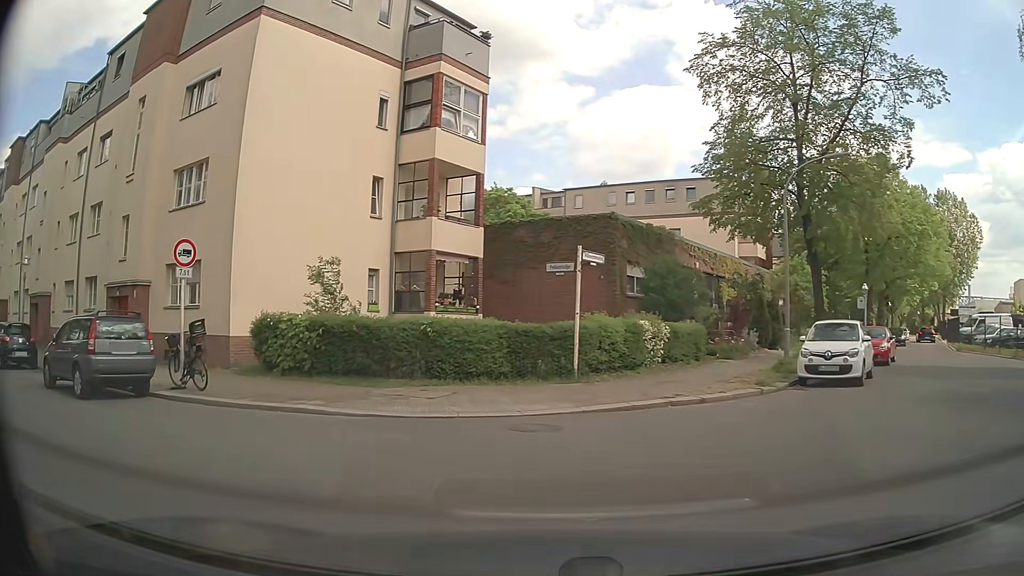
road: residential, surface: asphalt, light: Day
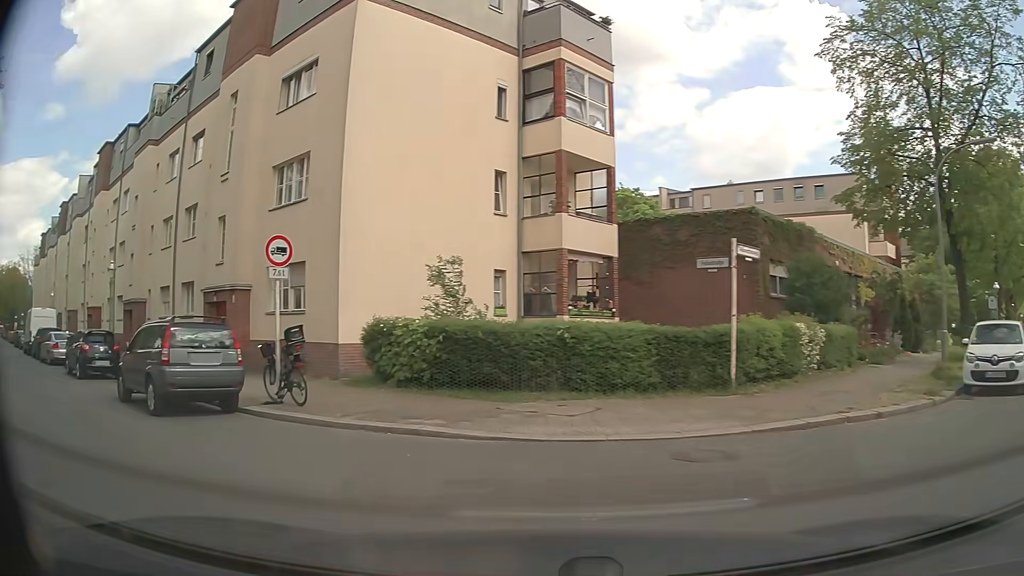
(-0.2, +1.9) m; -11°
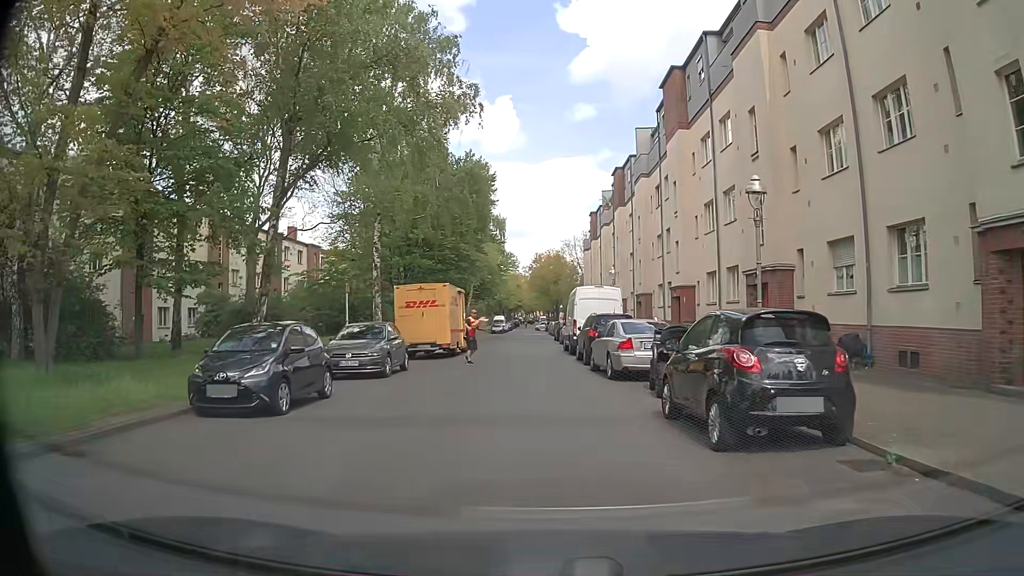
(-8.8, +11.0) m; -50°
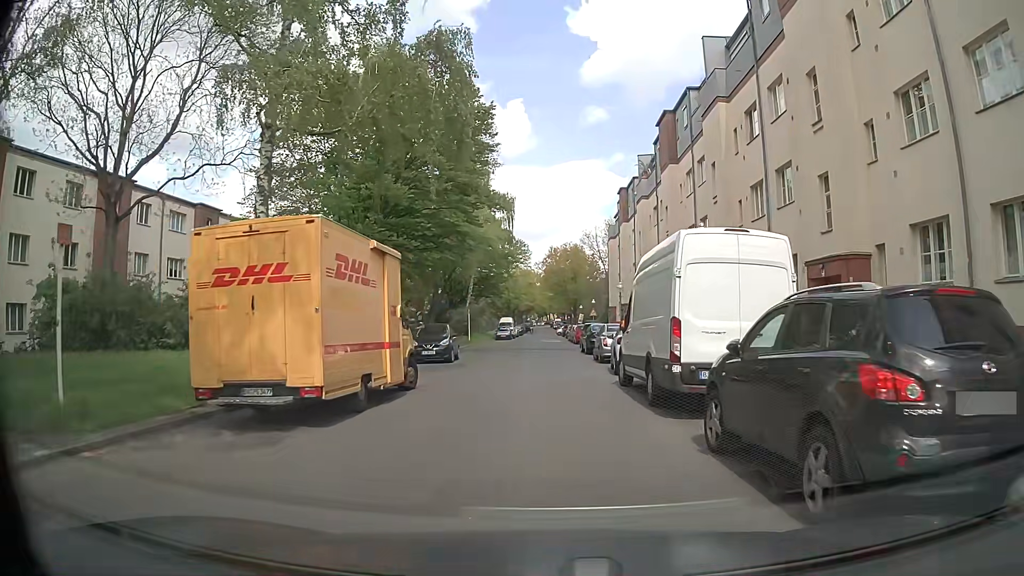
(-0.6, +17.0) m; -1°
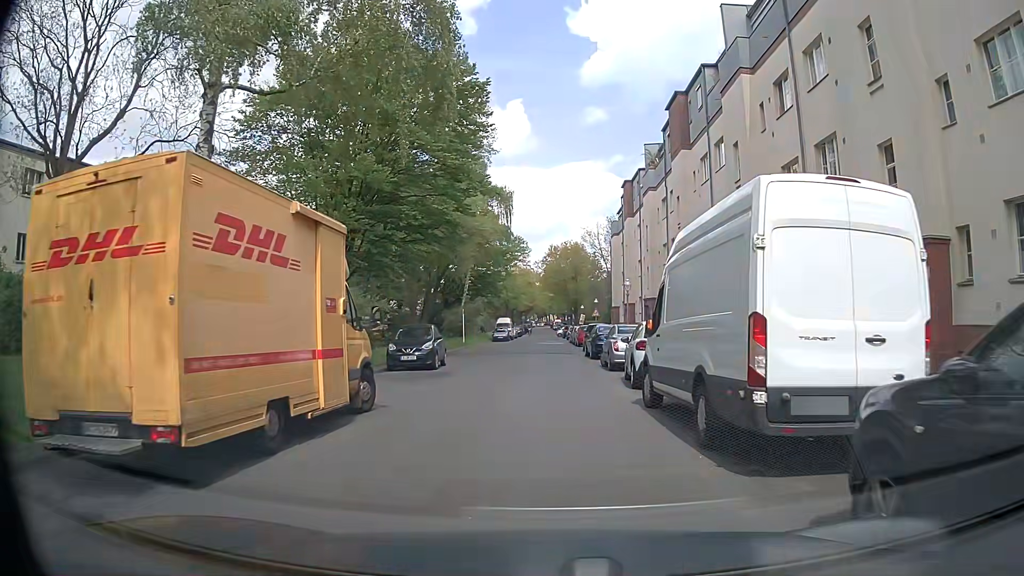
(0.0, +3.8) m; -1°
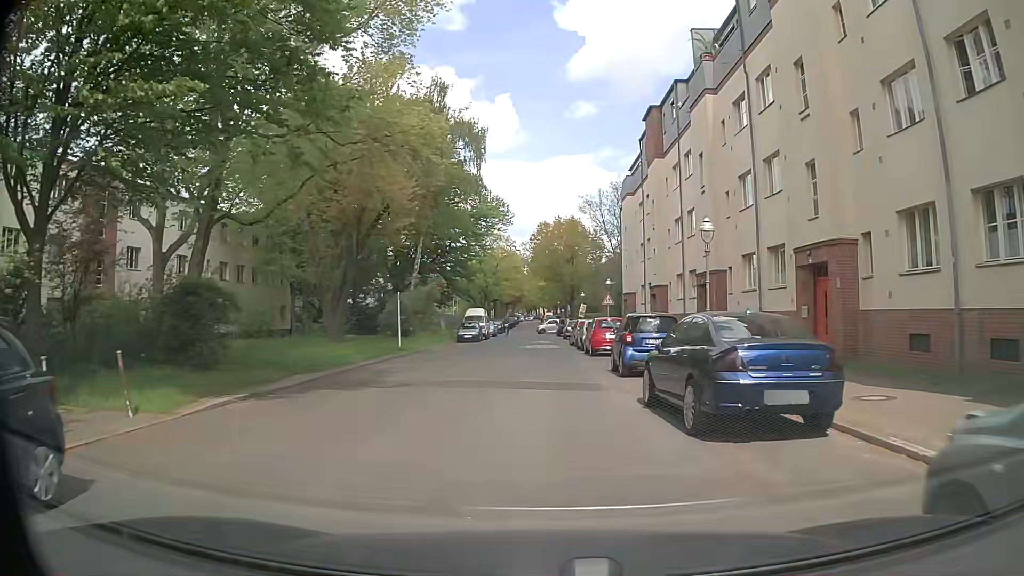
(+0.3, +20.9) m; +2°
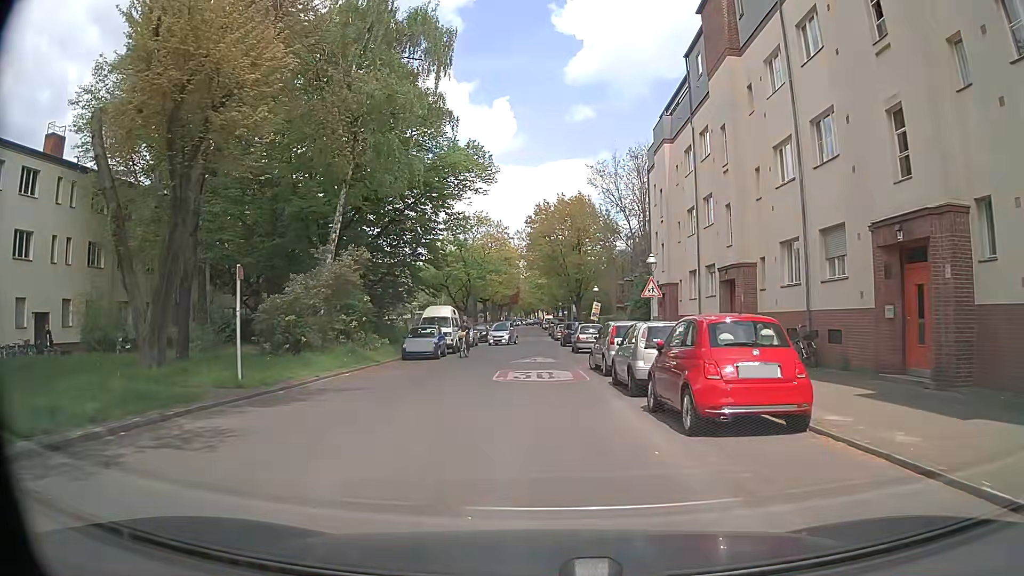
(0.0, +17.7) m; -1°
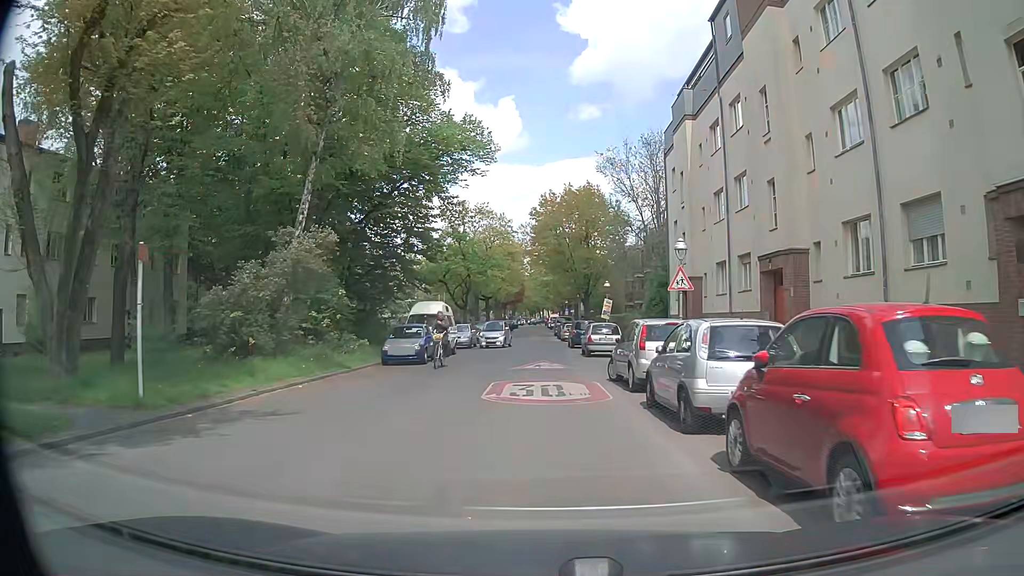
(0.0, +4.5) m; 0°
